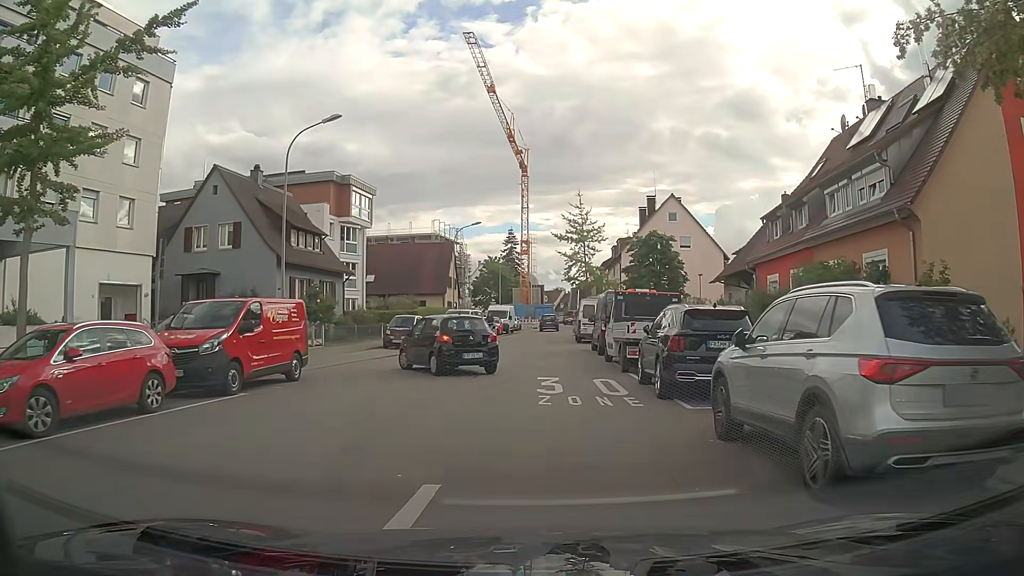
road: residential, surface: asphalt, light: Day
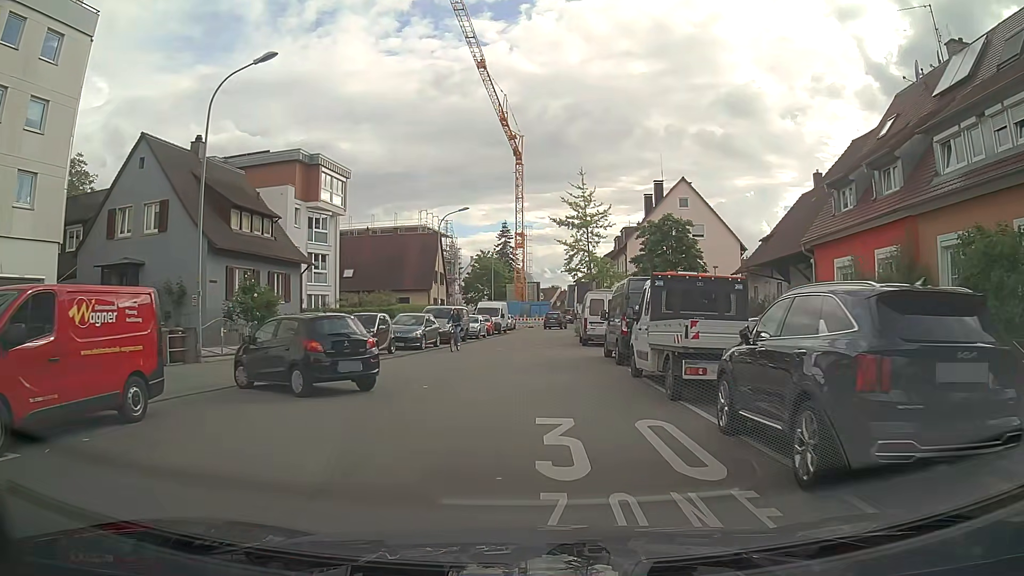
(+0.2, +7.0) m; +2°
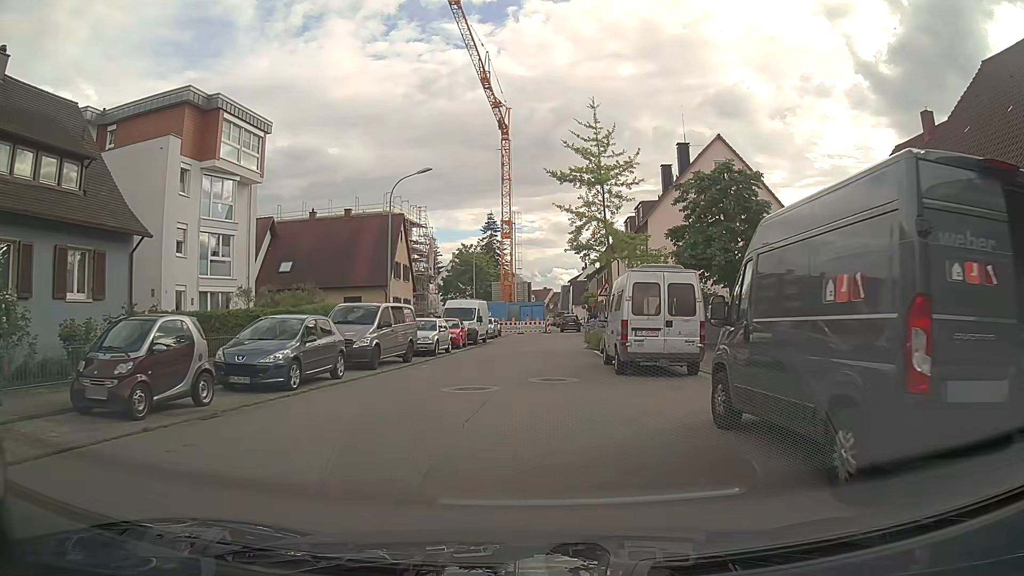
(0.0, +14.9) m; 0°
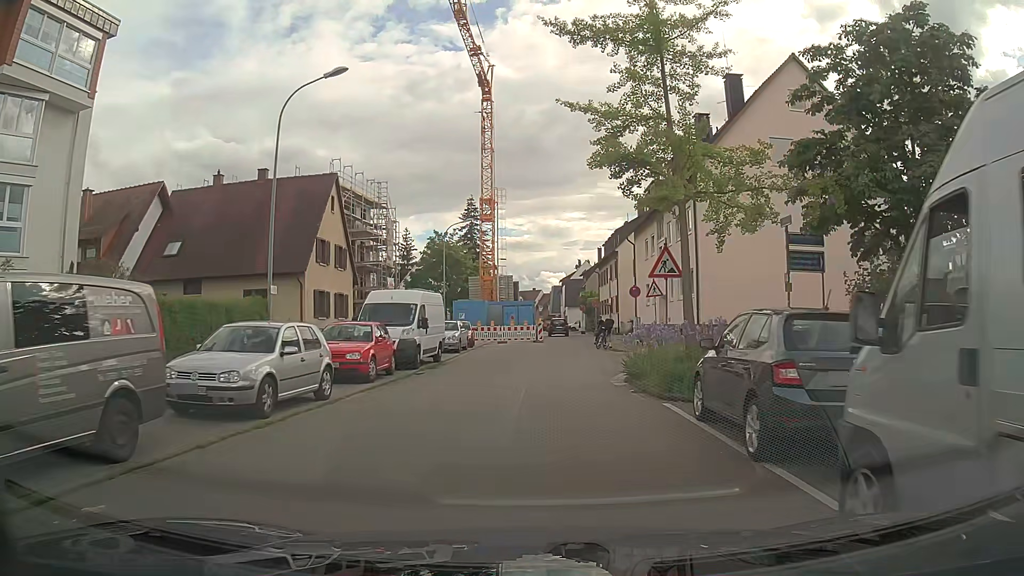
(+0.2, +15.8) m; +1°
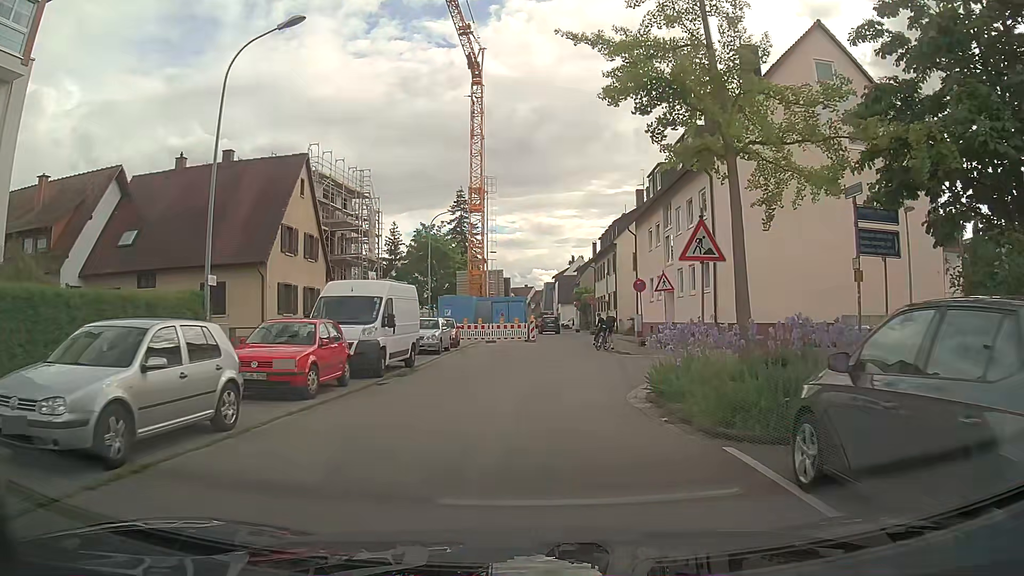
(0.0, +3.8) m; +1°
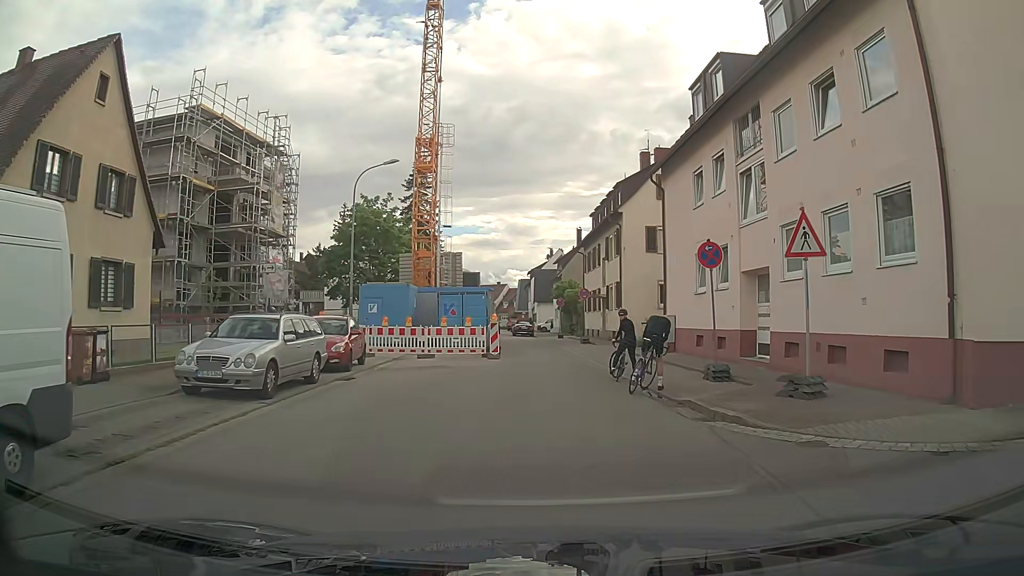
(+0.4, +15.5) m; +2°
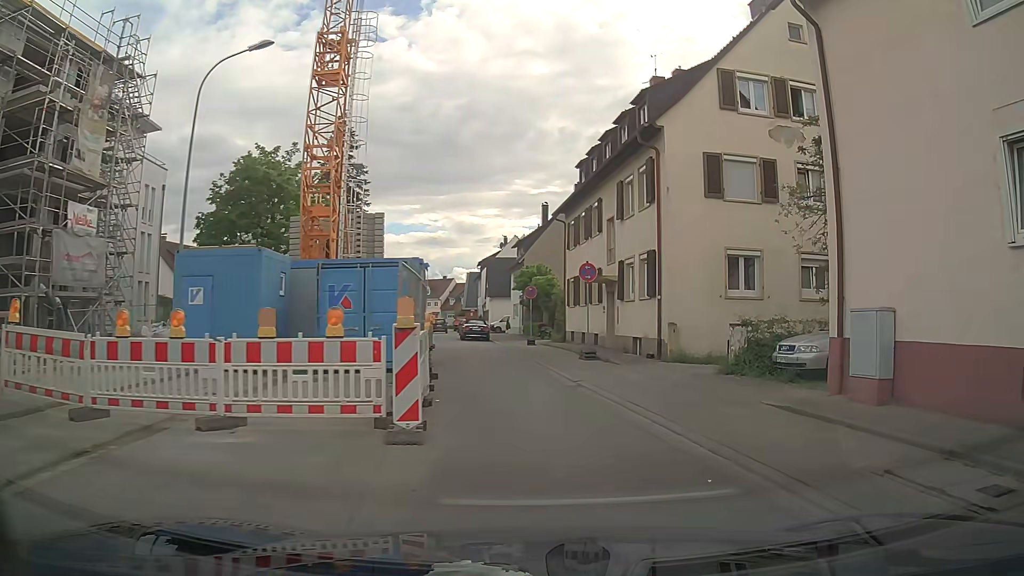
(-0.7, +16.1) m; +4°
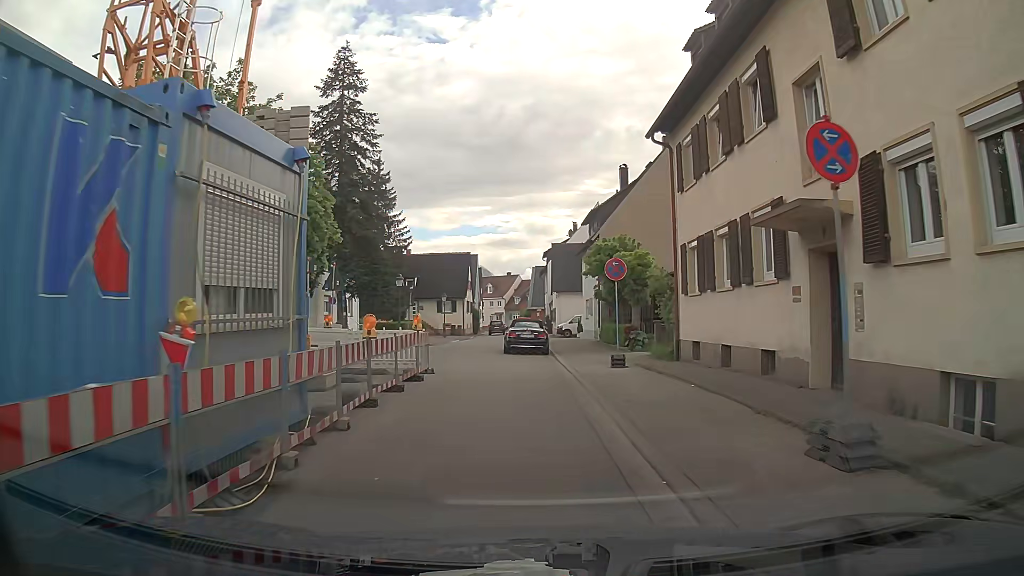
(-0.3, +15.6) m; -7°
